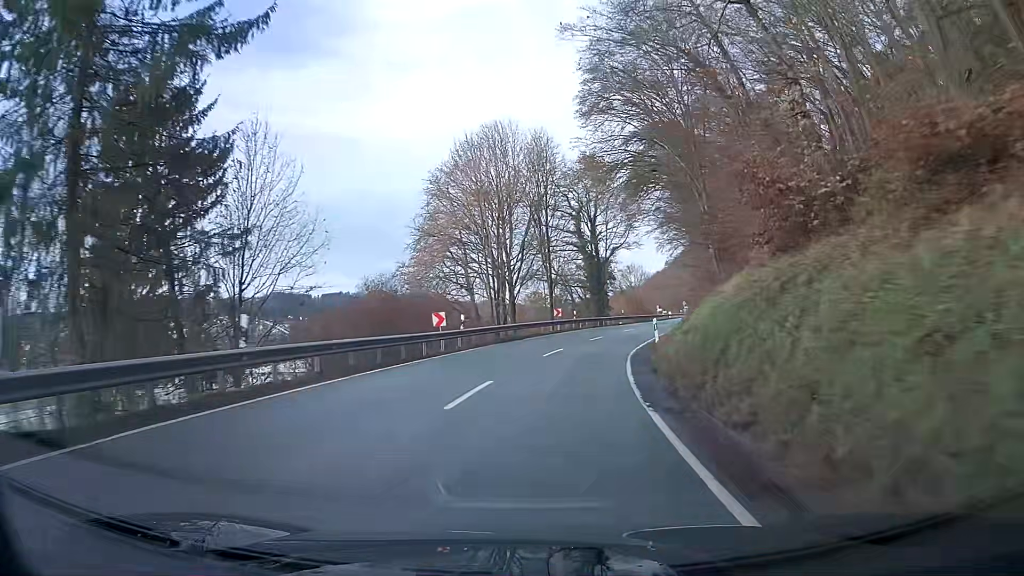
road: secondary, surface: asphalt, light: Day
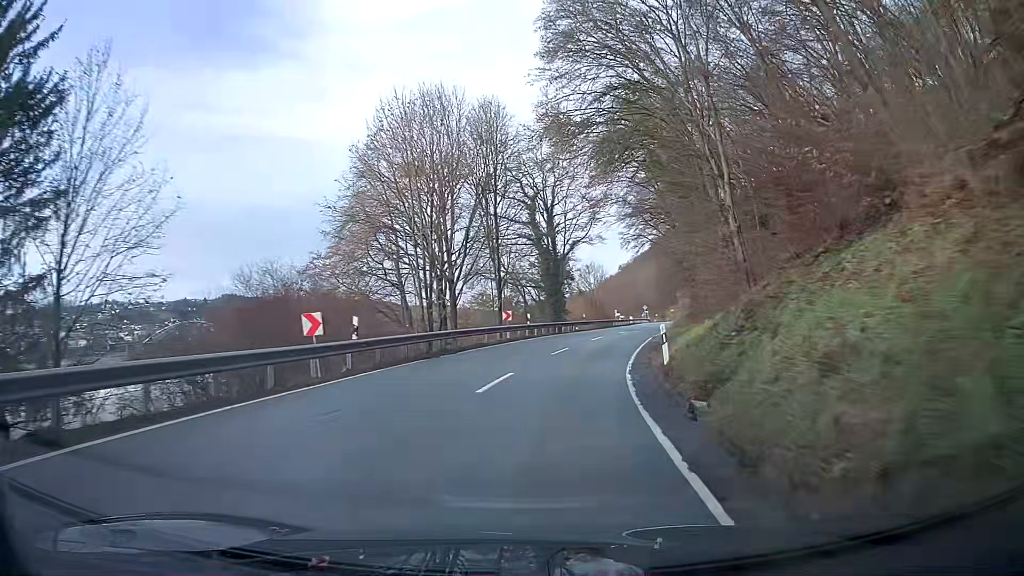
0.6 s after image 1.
(+0.3, +9.8) m; +4°
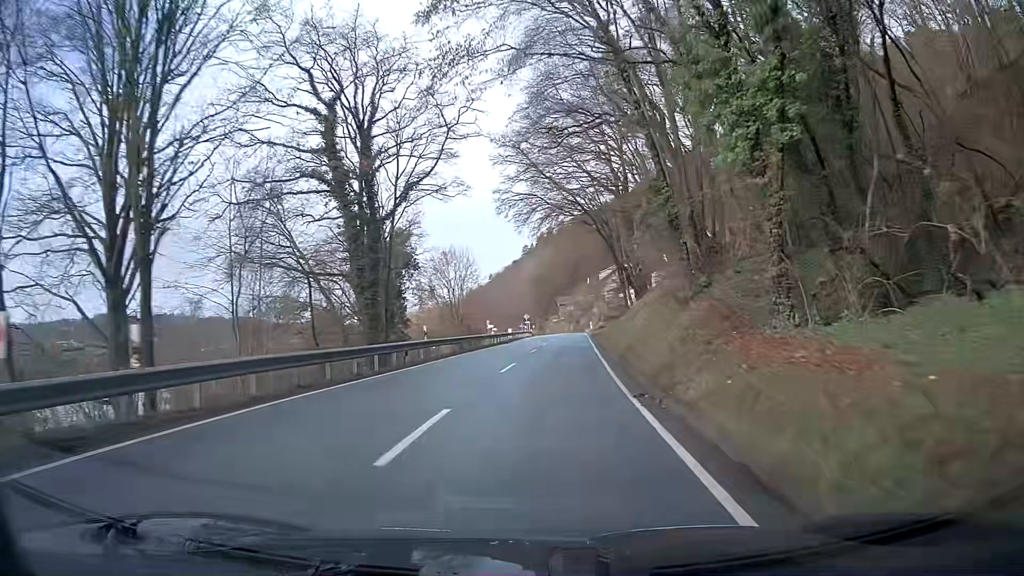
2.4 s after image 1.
(+2.8, +29.7) m; +9°
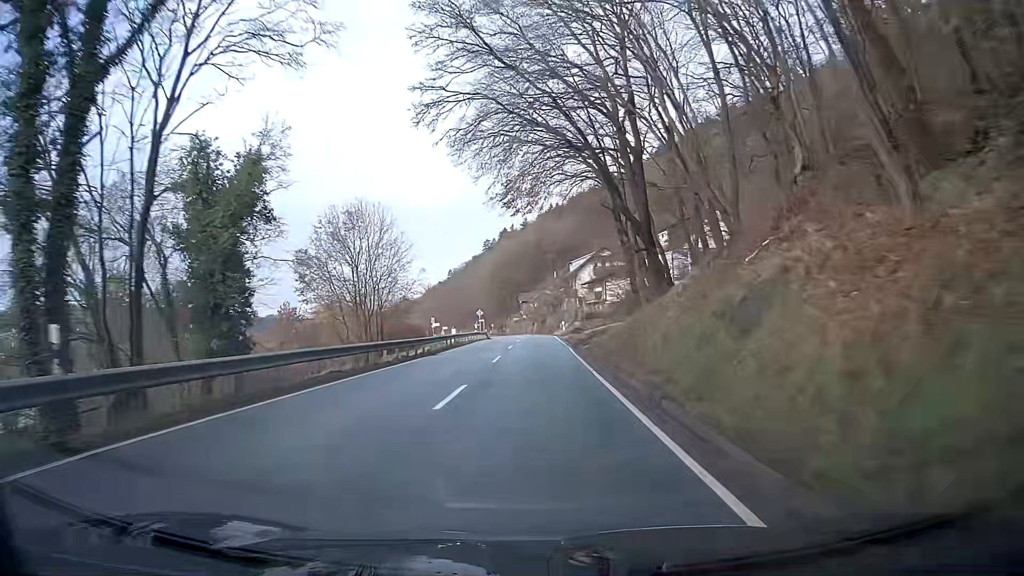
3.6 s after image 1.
(+0.7, +20.2) m; +3°
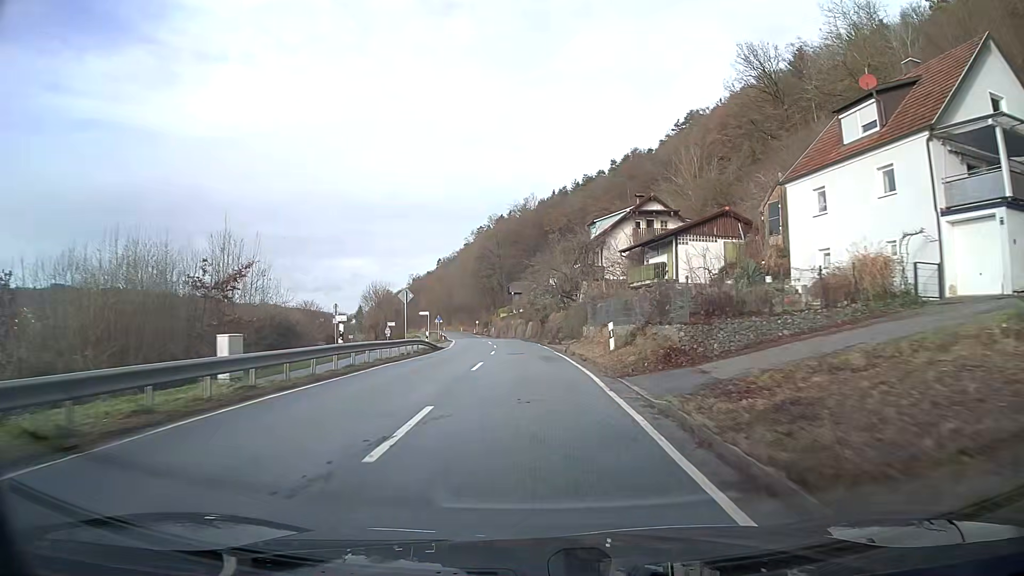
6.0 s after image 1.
(+0.2, +40.9) m; 0°
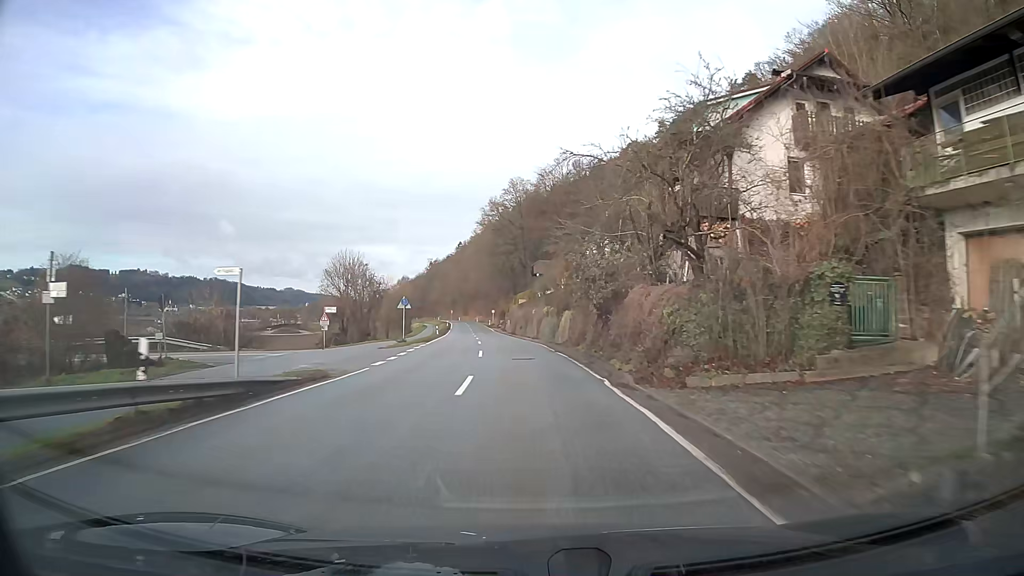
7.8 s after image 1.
(-0.6, +31.2) m; -3°
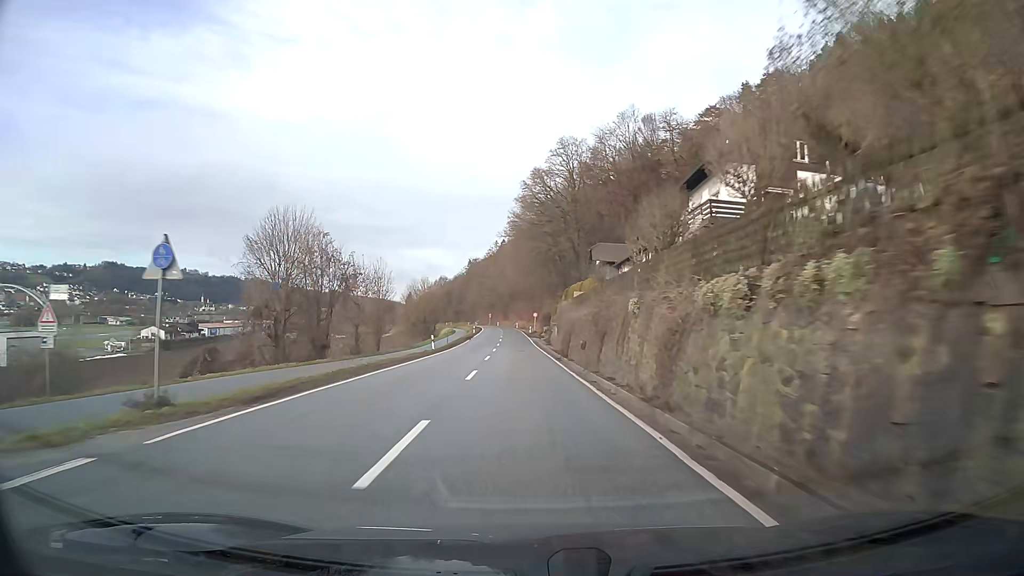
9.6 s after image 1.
(-1.0, +31.6) m; -4°
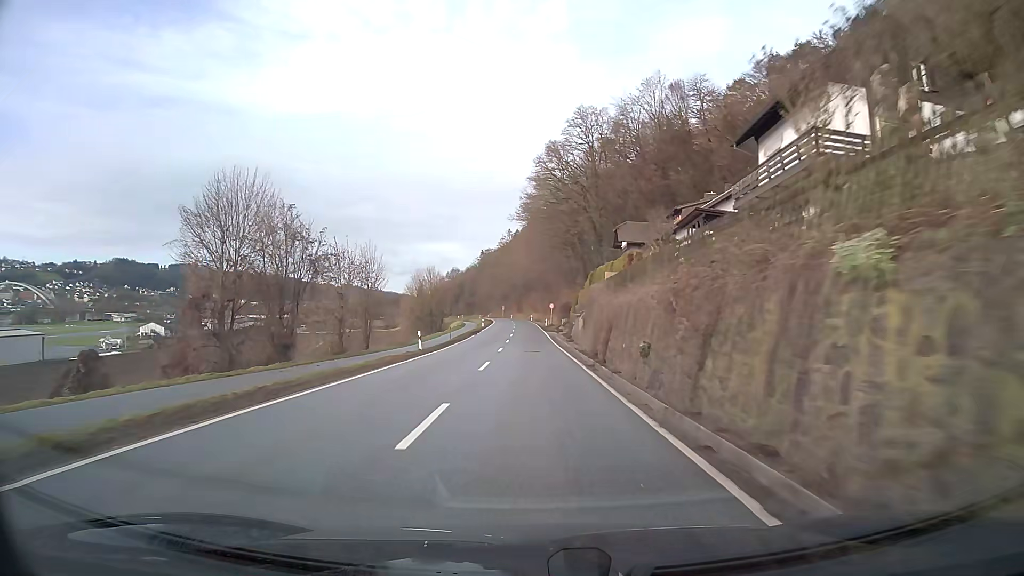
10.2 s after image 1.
(-0.1, +10.5) m; -1°
